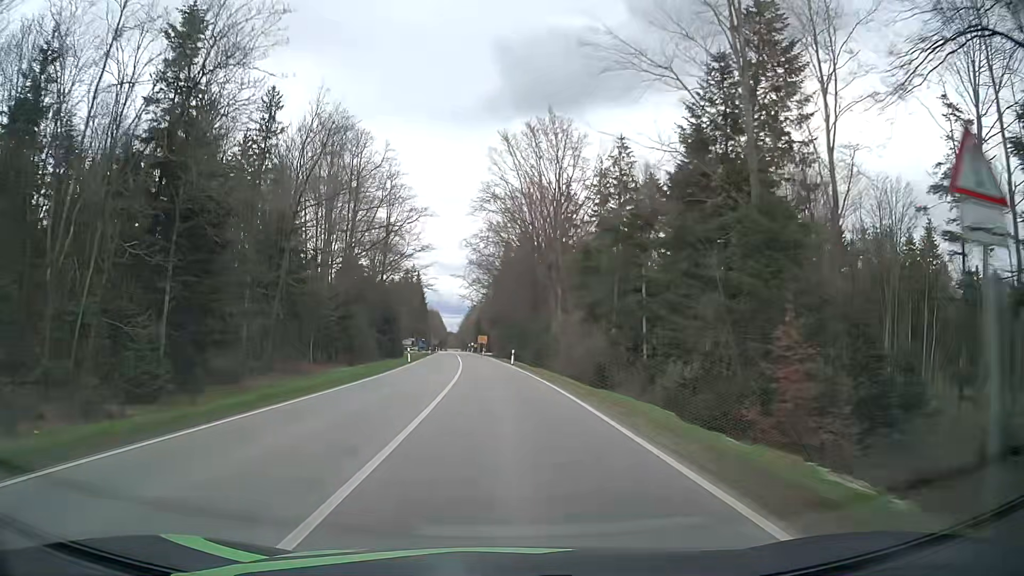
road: secondary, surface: asphalt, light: Day
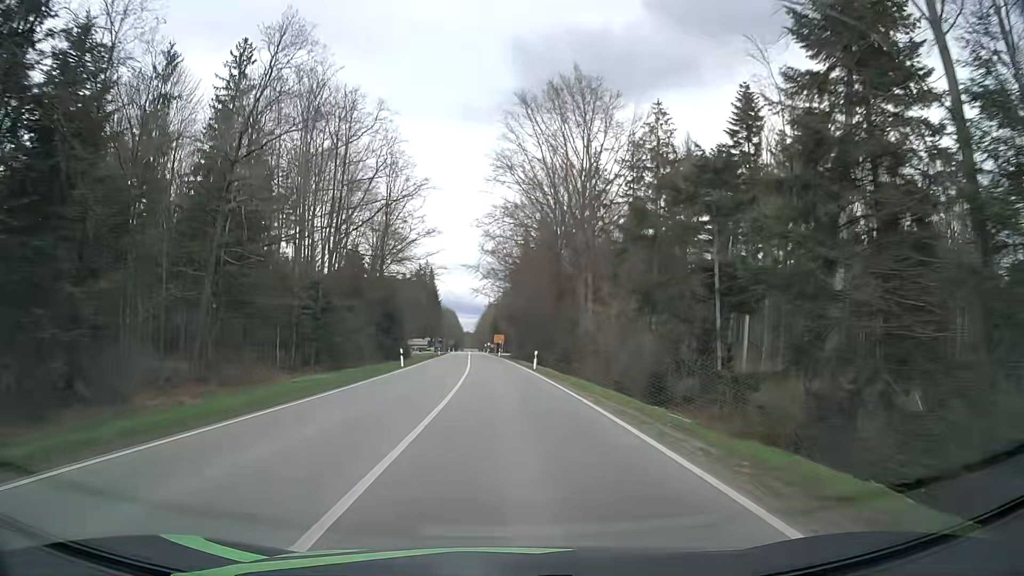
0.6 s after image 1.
(-0.1, +12.1) m; -1°
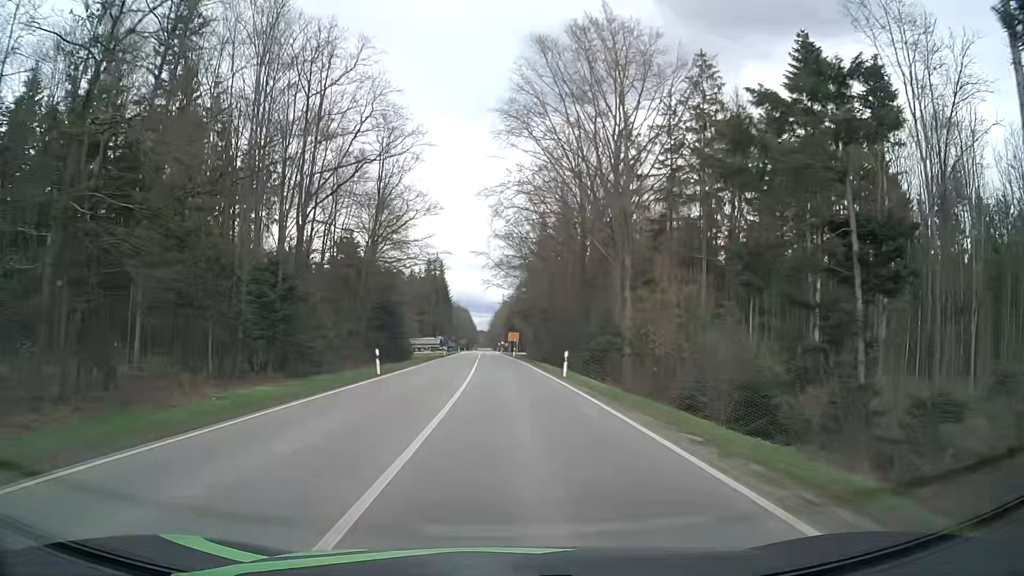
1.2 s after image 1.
(-0.2, +12.2) m; -2°
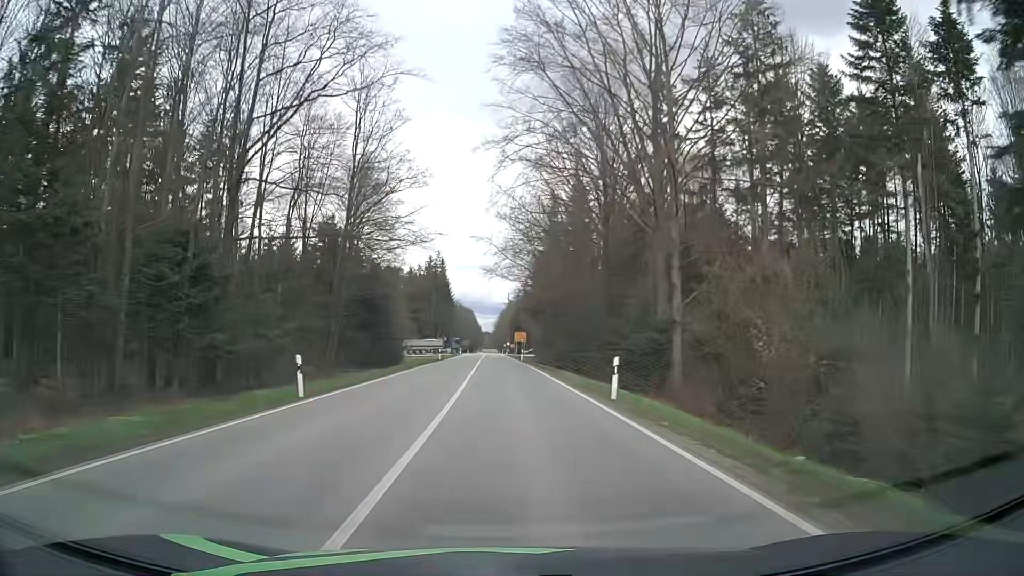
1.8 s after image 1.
(+0.1, +12.3) m; 0°
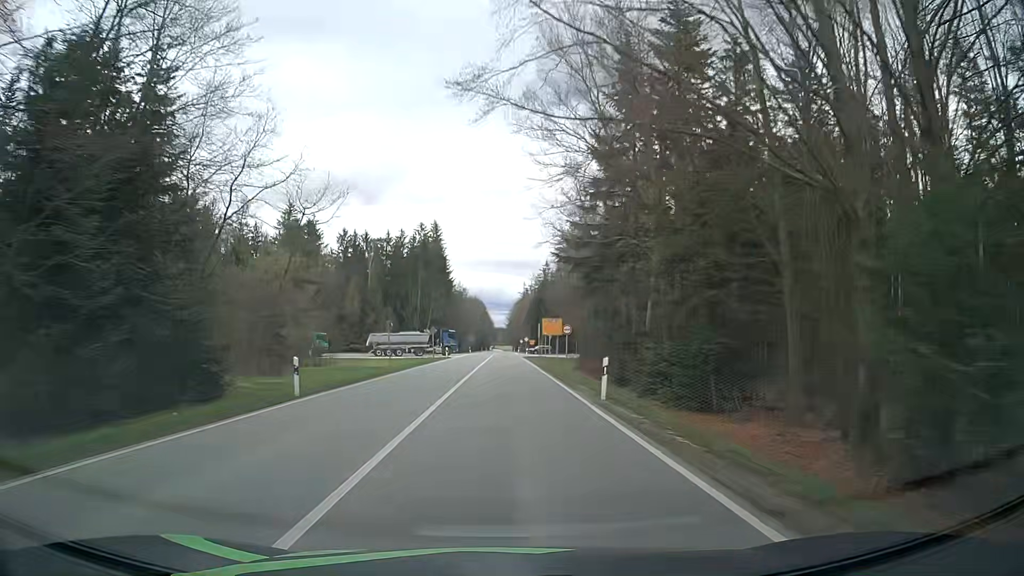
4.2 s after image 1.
(-0.4, +50.0) m; -1°
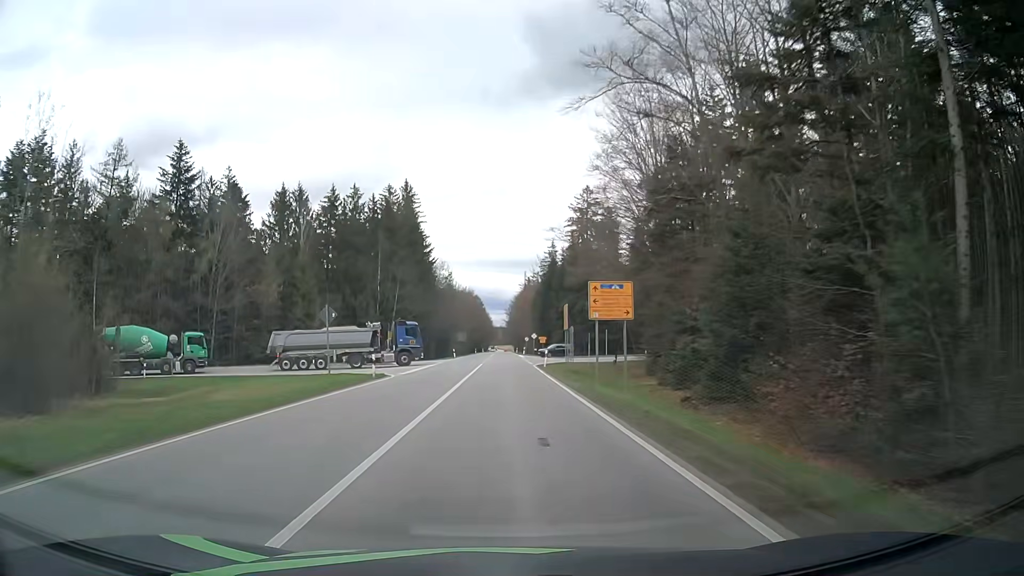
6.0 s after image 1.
(-0.1, +37.6) m; 0°
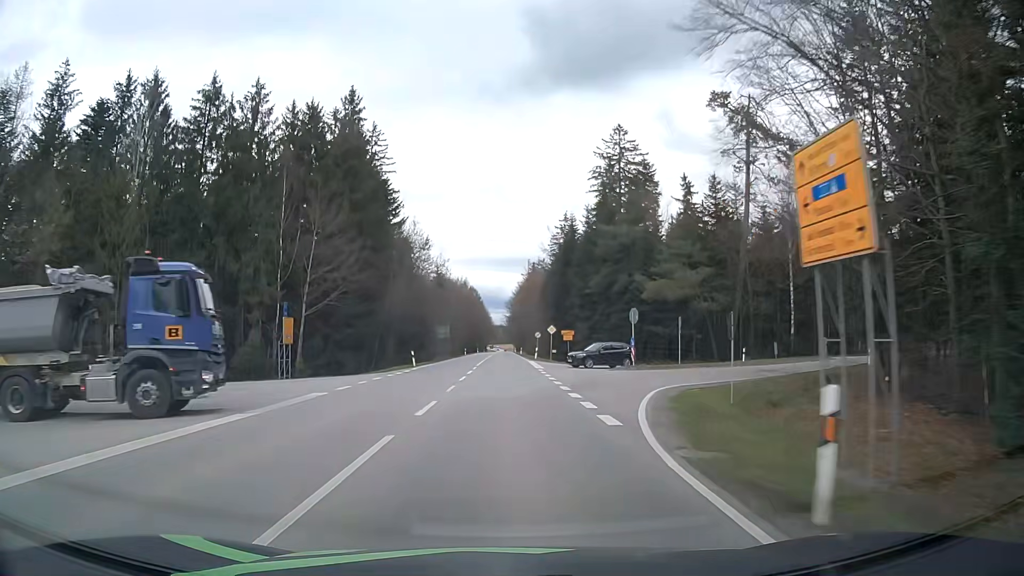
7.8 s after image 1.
(-0.2, +37.6) m; 0°
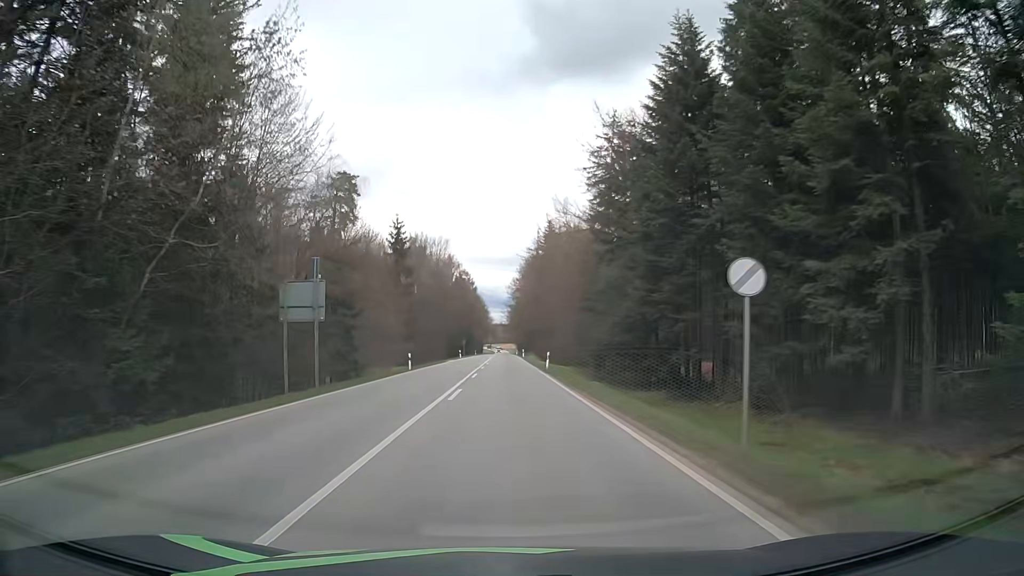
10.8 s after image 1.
(-0.4, +63.2) m; 0°
(0, +10) (0, +20) (0, +30) (0, +40) (0, +50) (0, +60) (0, +70) (0, +80) (0, +90) (0, +100) m
